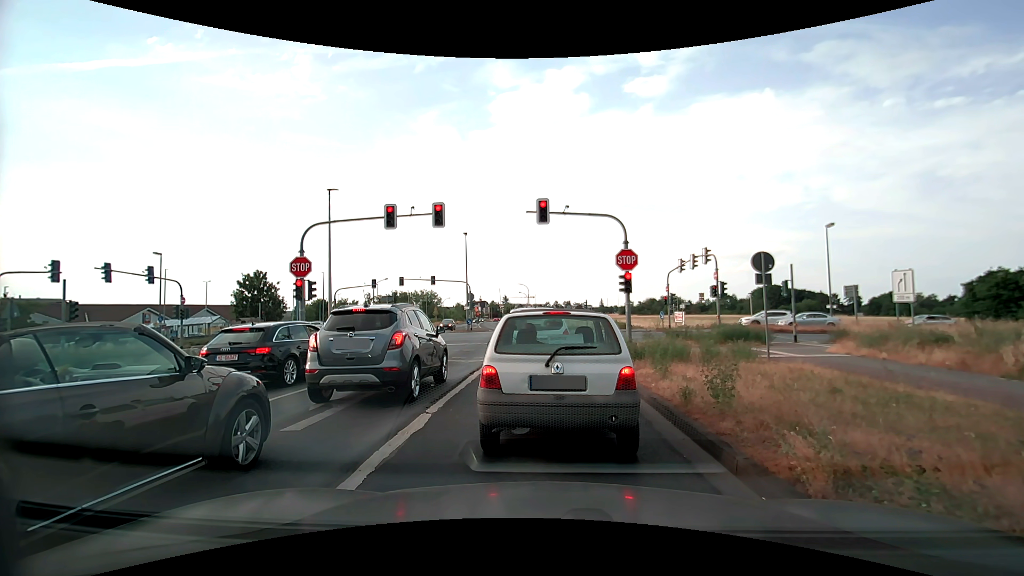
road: tertiary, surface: asphalt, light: Day
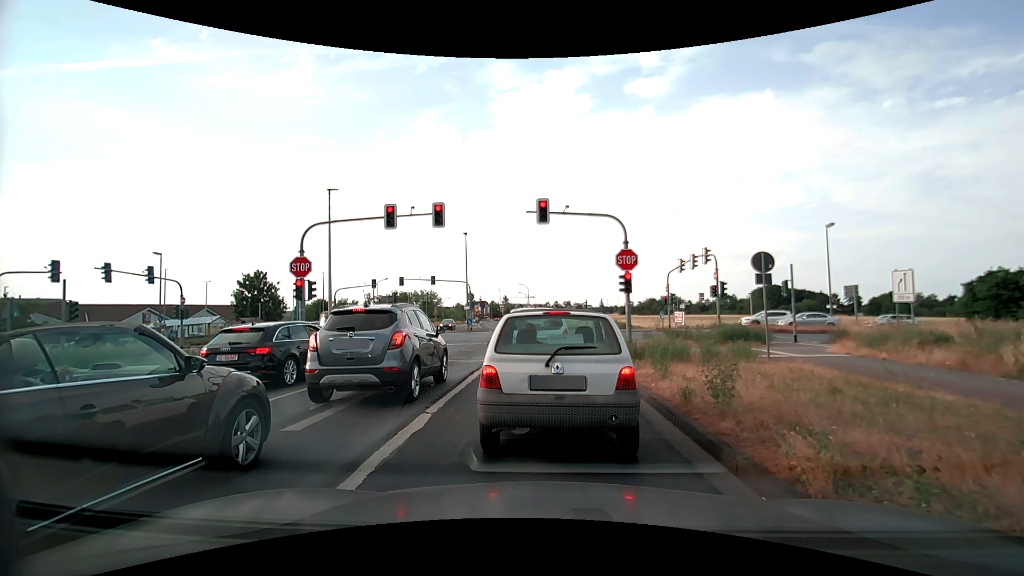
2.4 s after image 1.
(0.0, 0.0) m; 0°
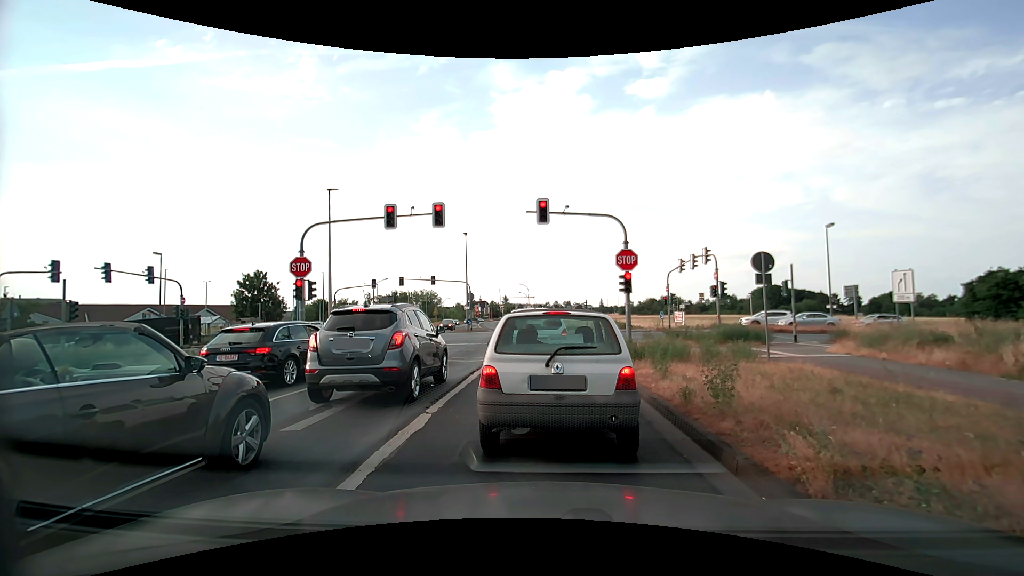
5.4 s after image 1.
(0.0, 0.0) m; 0°
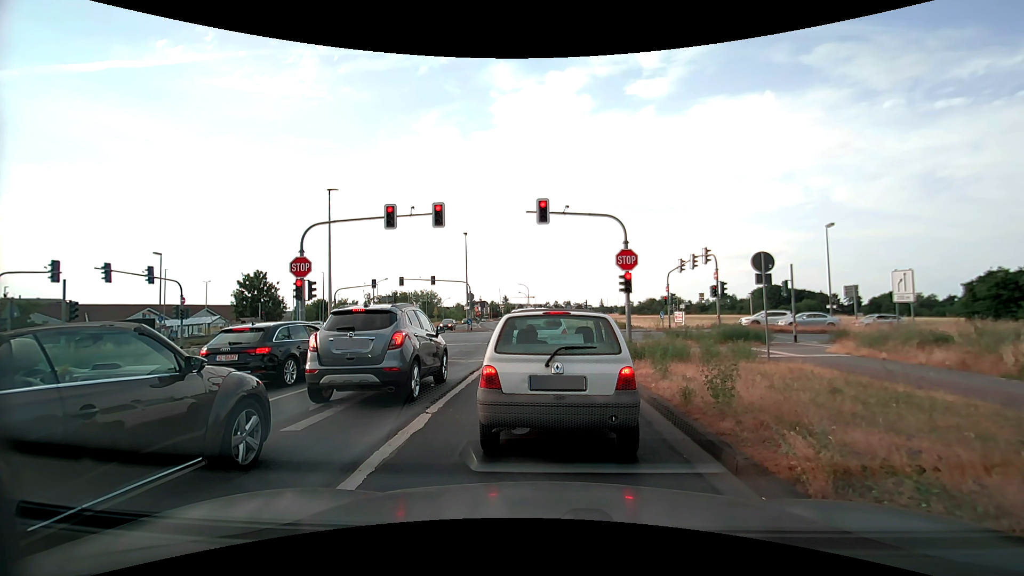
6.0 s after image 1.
(0.0, 0.0) m; 0°
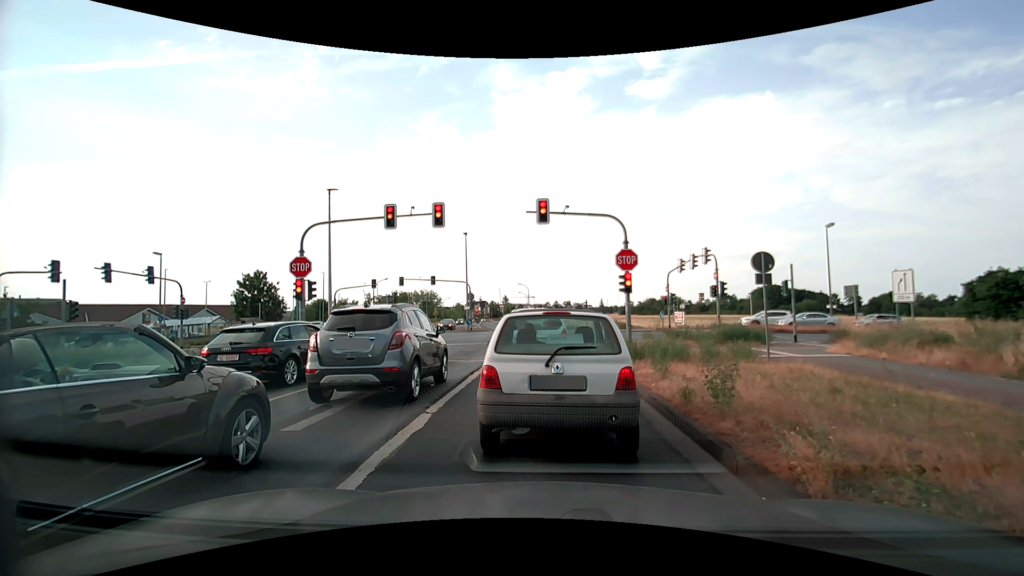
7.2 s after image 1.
(0.0, 0.0) m; 0°
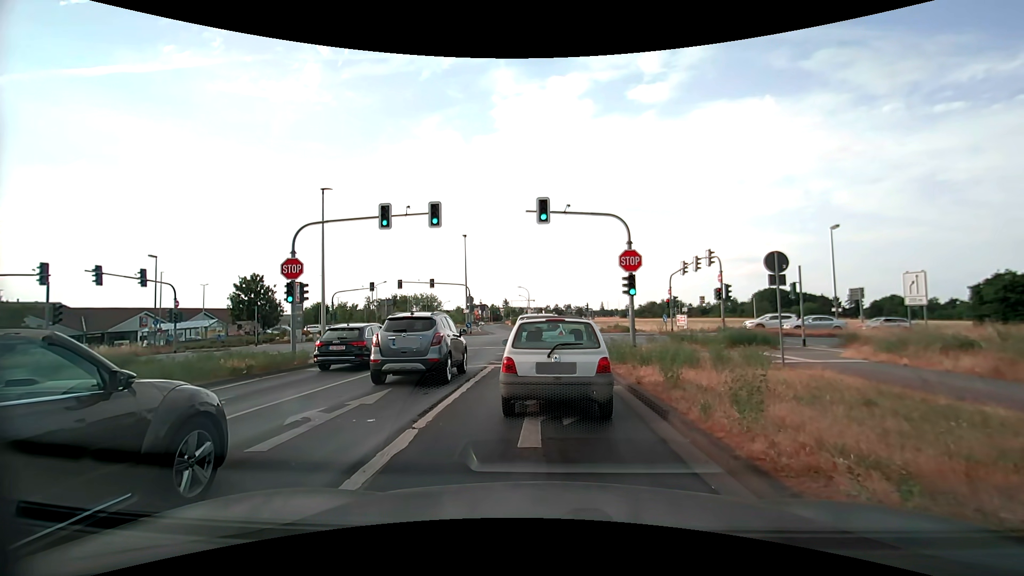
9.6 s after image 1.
(0.0, +0.8) m; 0°
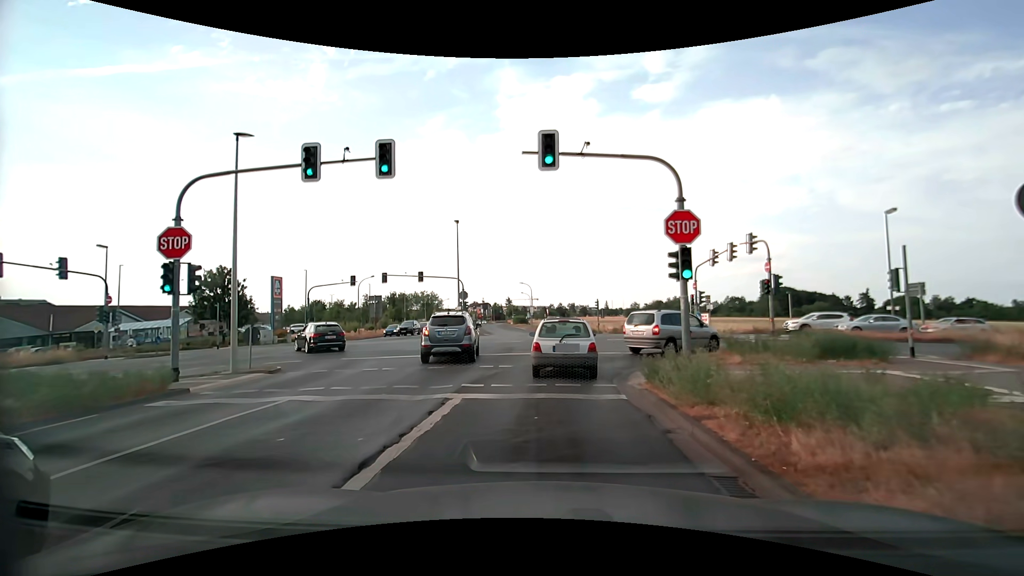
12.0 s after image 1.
(+0.2, +7.2) m; +2°
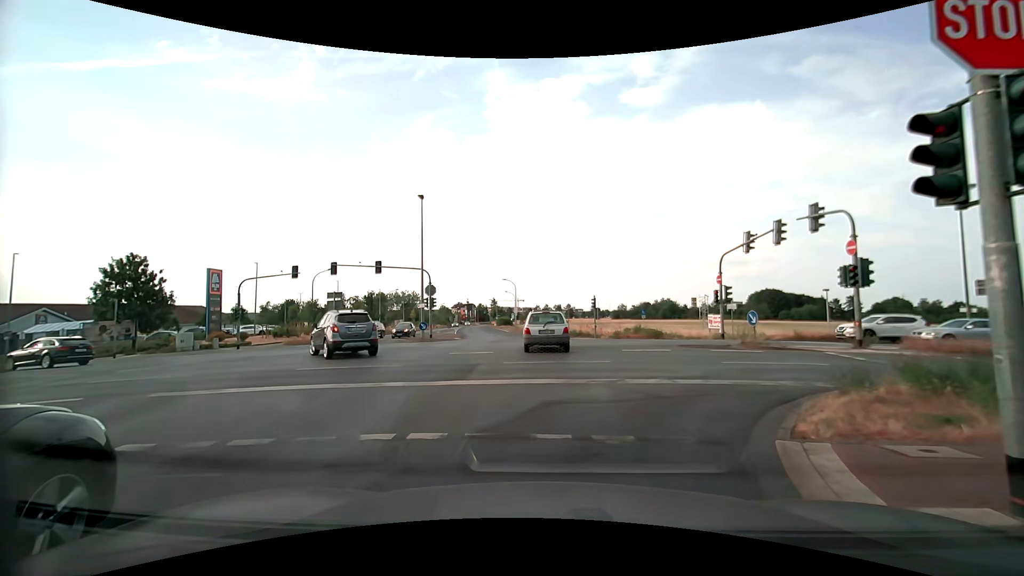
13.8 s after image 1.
(0.0, +9.0) m; +1°
